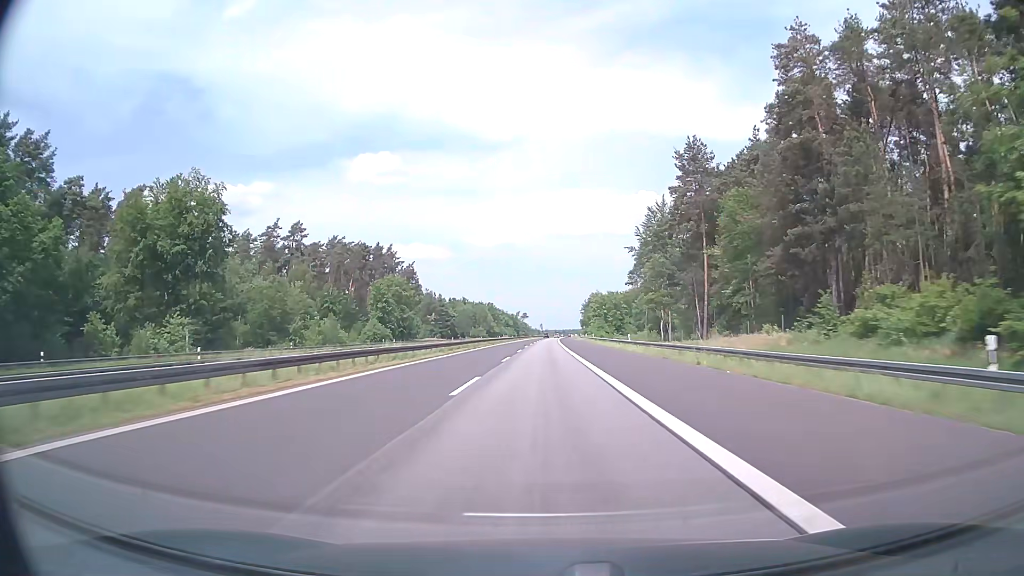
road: motorway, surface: asphalt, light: Day
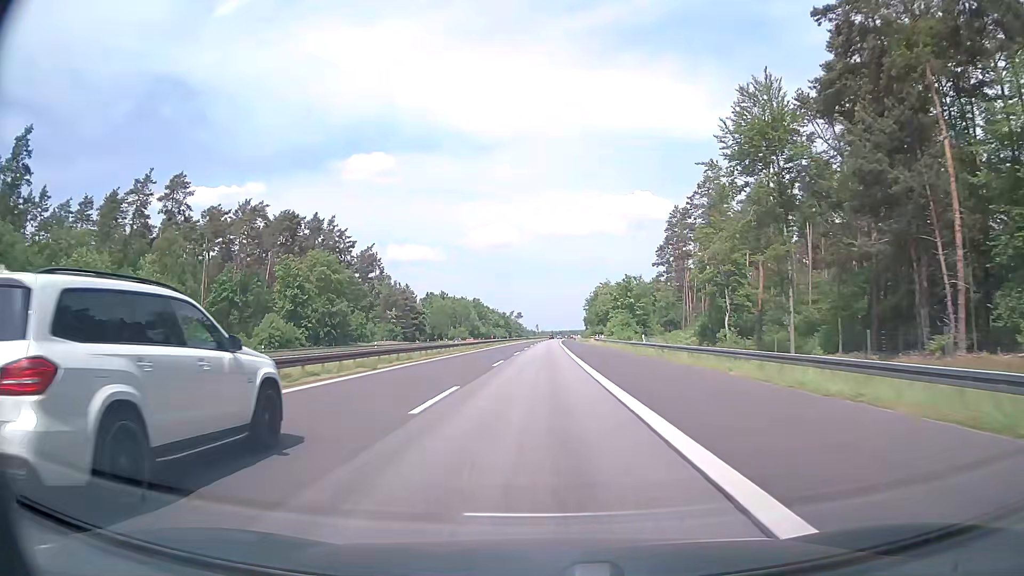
(+0.4, +57.0) m; 0°
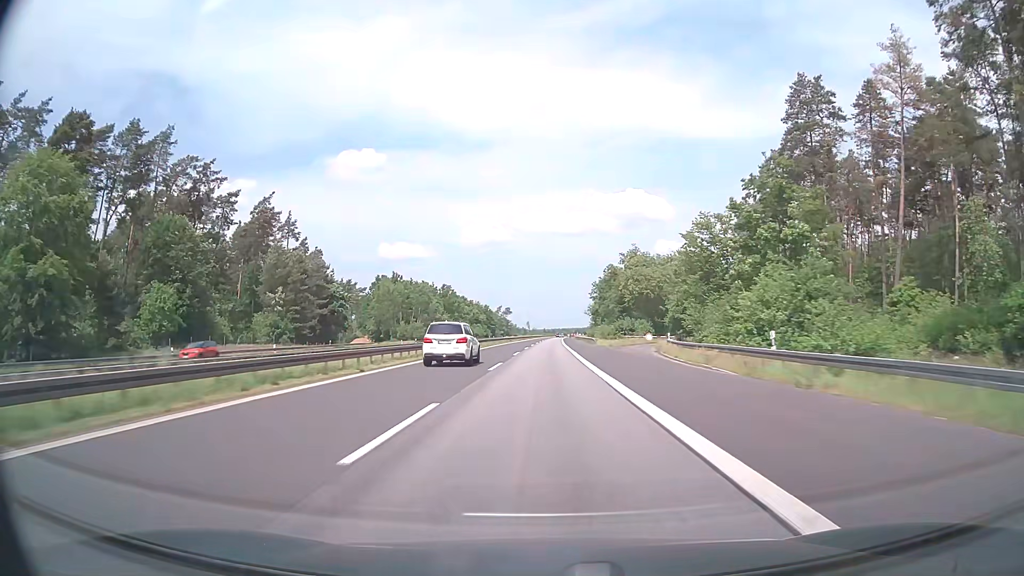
(+0.3, +76.1) m; +1°
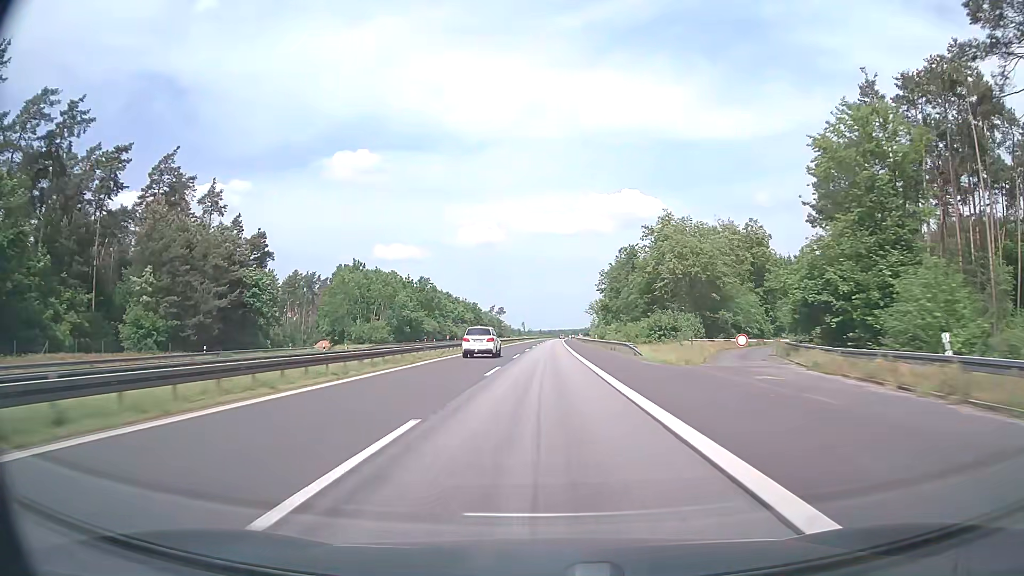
(+0.1, +38.0) m; 0°
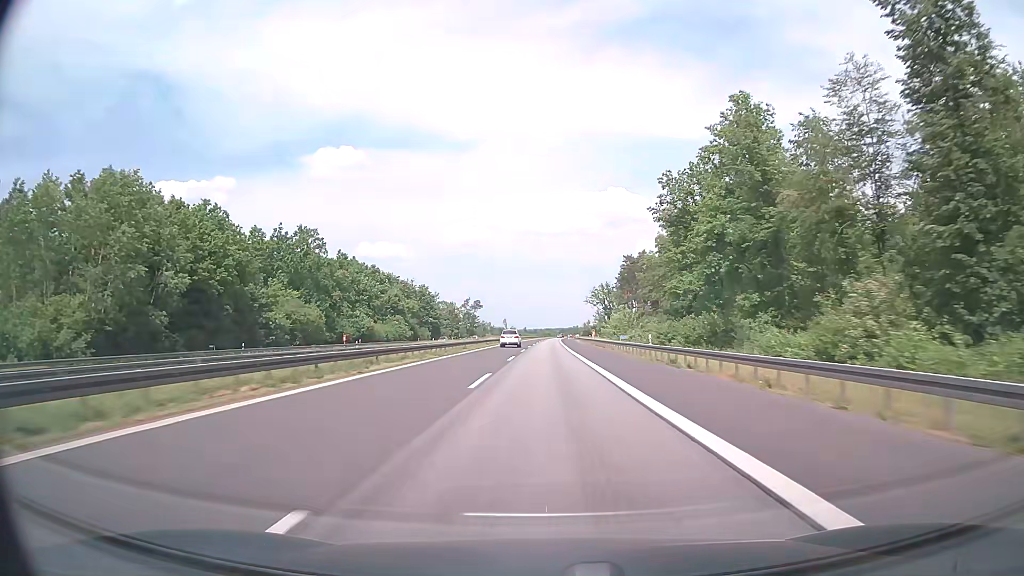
(+0.7, +95.1) m; +1°
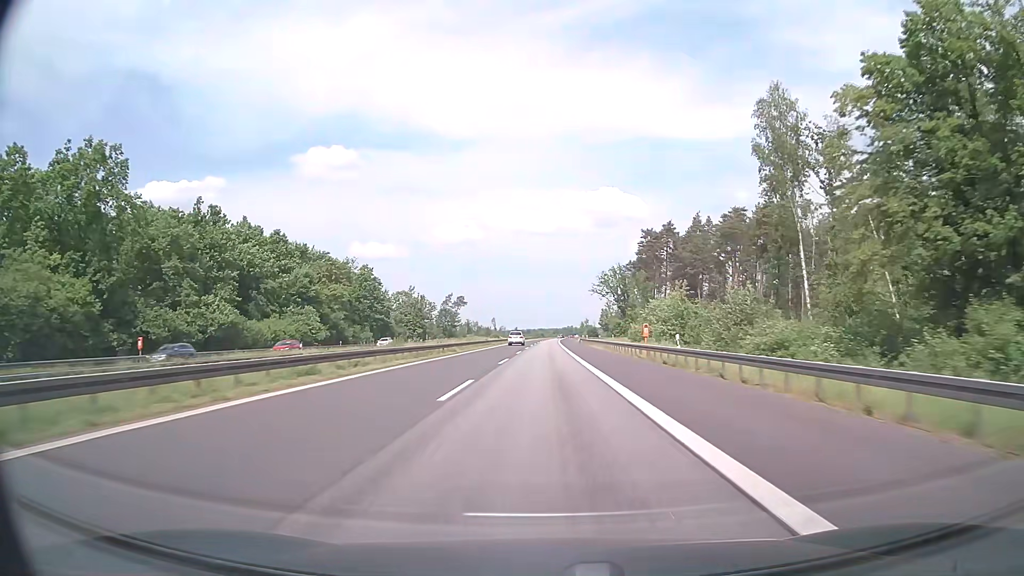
(+0.4, +57.1) m; +1°
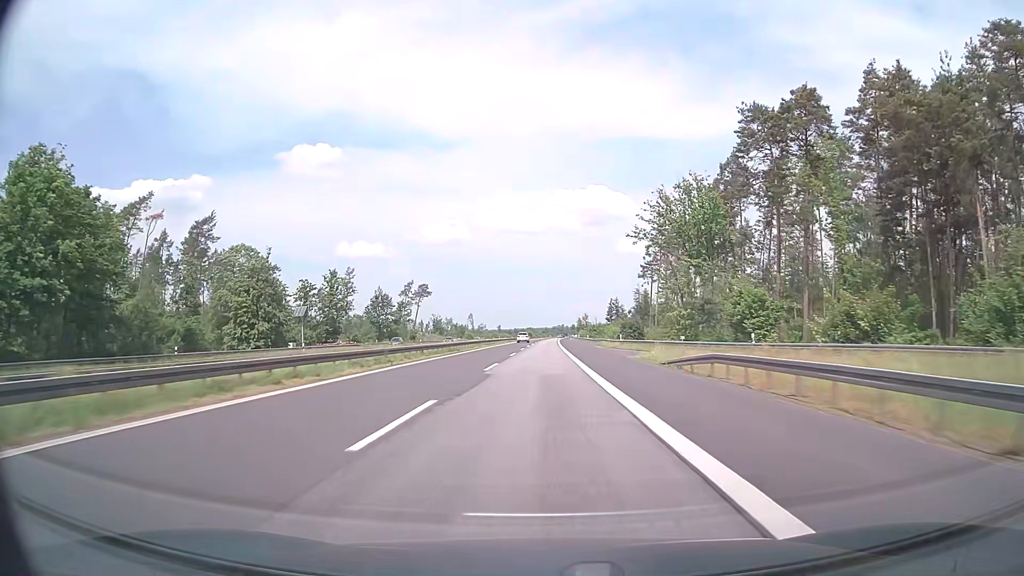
(+0.7, +95.2) m; +1°
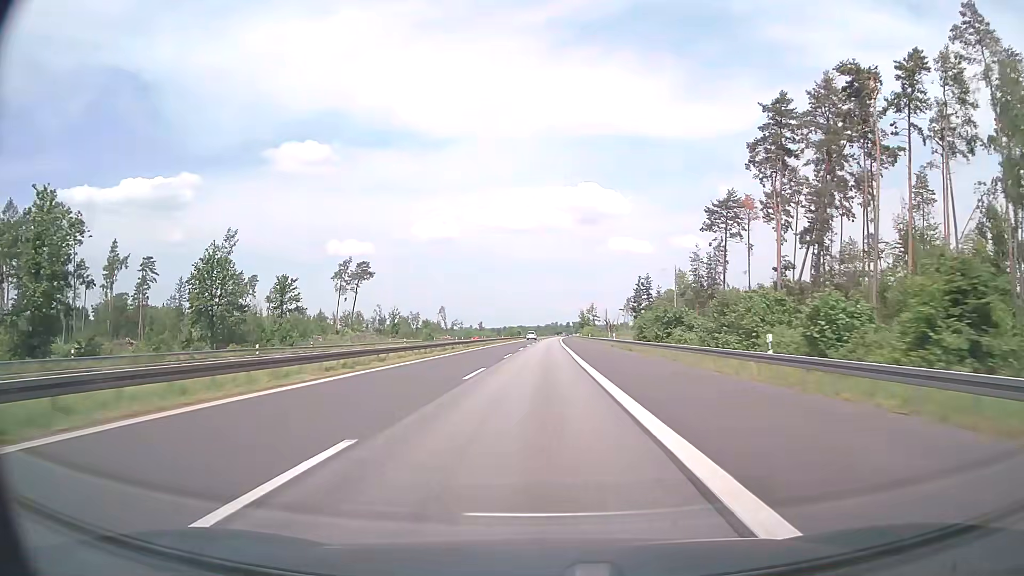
(+0.7, +95.2) m; +1°
(0, +10) (0, +20) (0, +30) (0, +40) (0, +50) (0, +60) (0, +70) (0, +80) (+1, +90) (+1, +100) m
